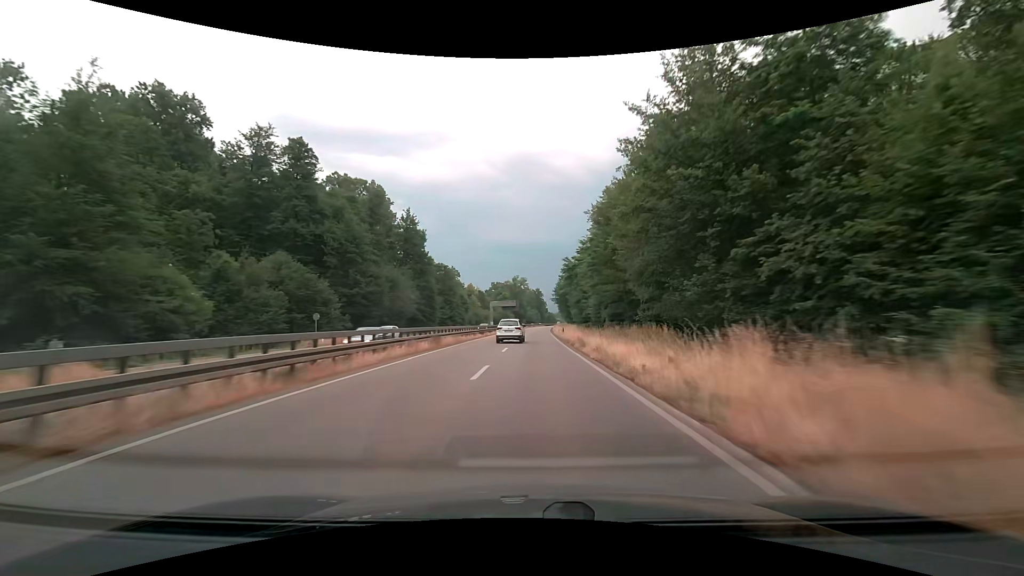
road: trunk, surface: asphalt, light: Day
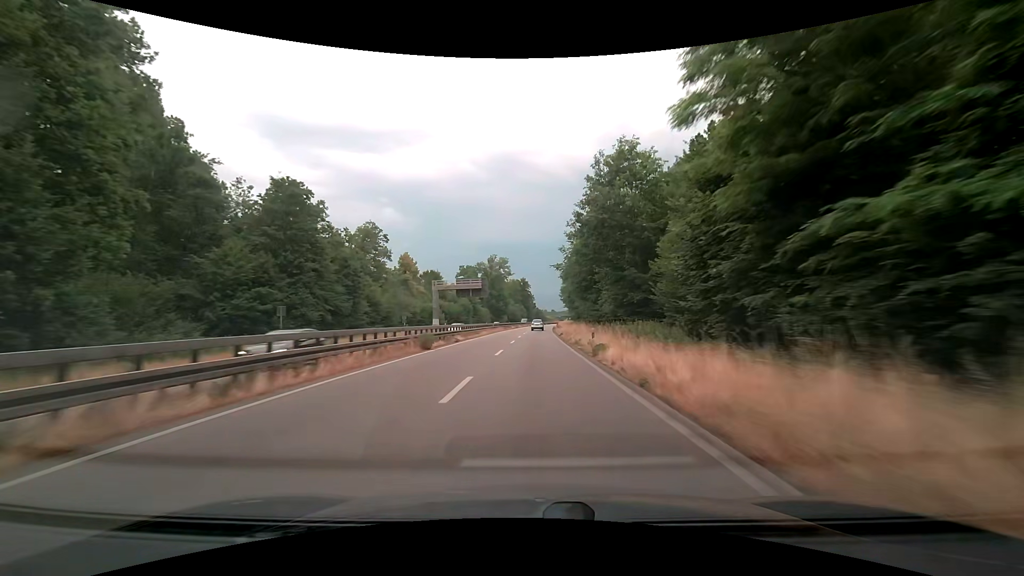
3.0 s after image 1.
(+1.6, +75.9) m; +2°
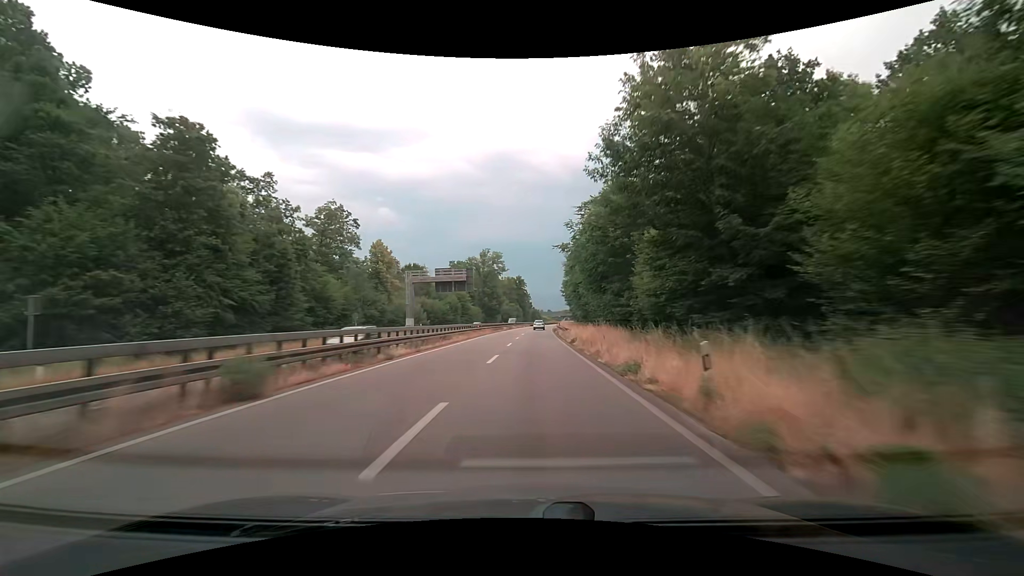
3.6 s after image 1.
(+0.1, +15.7) m; +1°
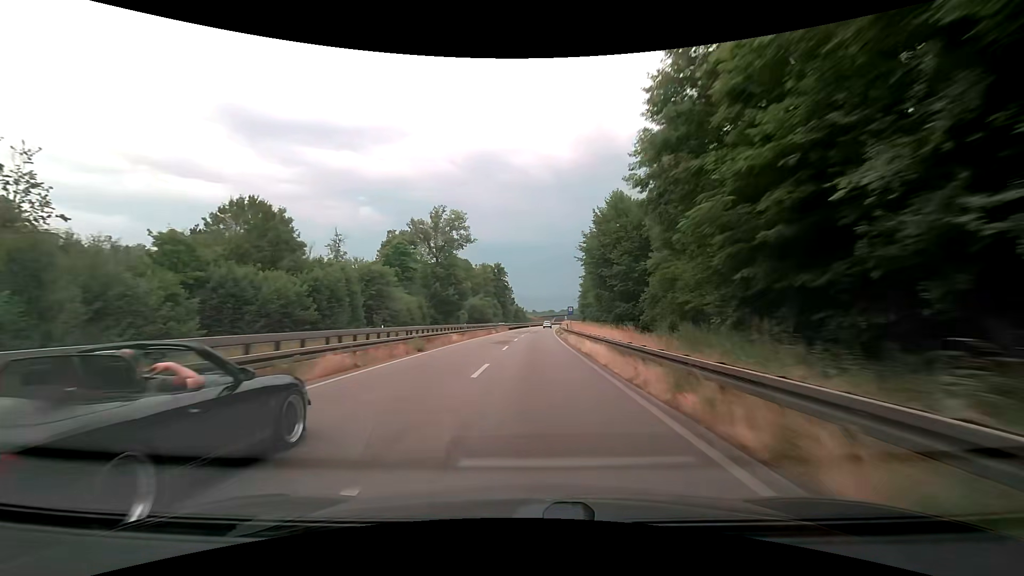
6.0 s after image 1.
(+0.9, +64.2) m; +2°
(0, +10) (0, +20) (0, +30) (0, +40) (+1, +50) (+1, +60) (+2, +70) (+2, +80) (+3, +90) (+3, +100) m
